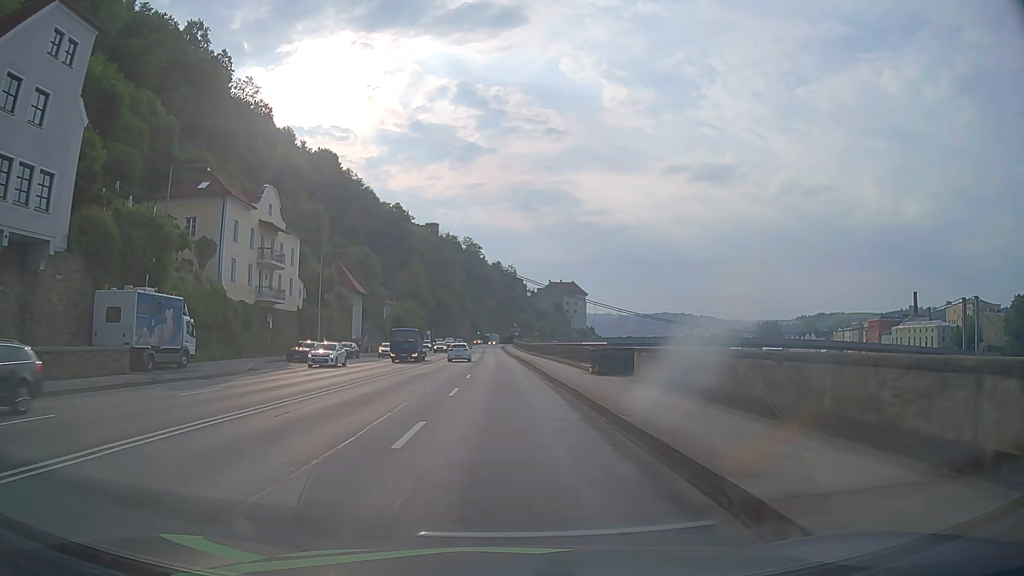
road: primary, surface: asphalt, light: Day
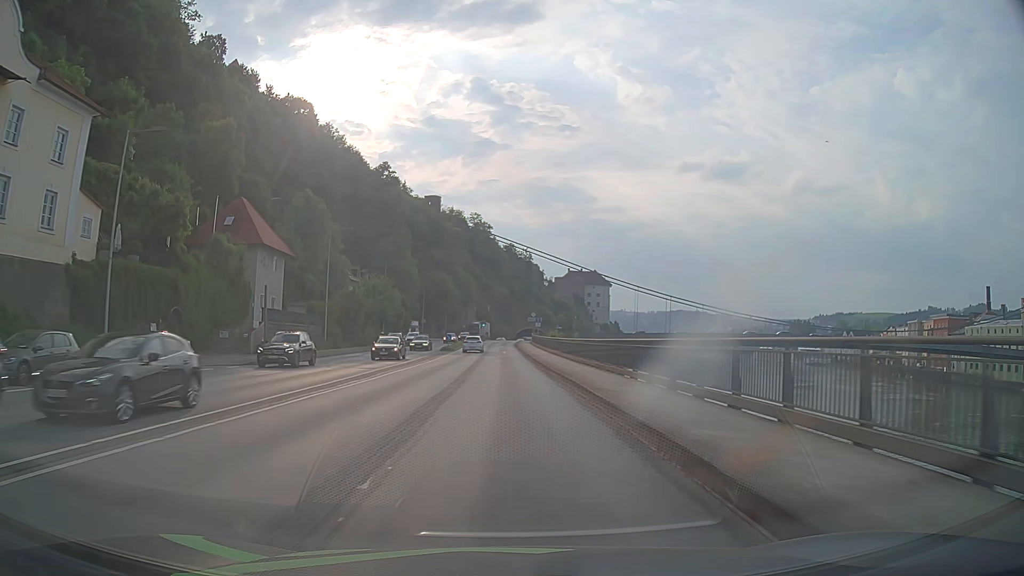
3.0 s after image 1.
(-0.3, +39.0) m; -1°
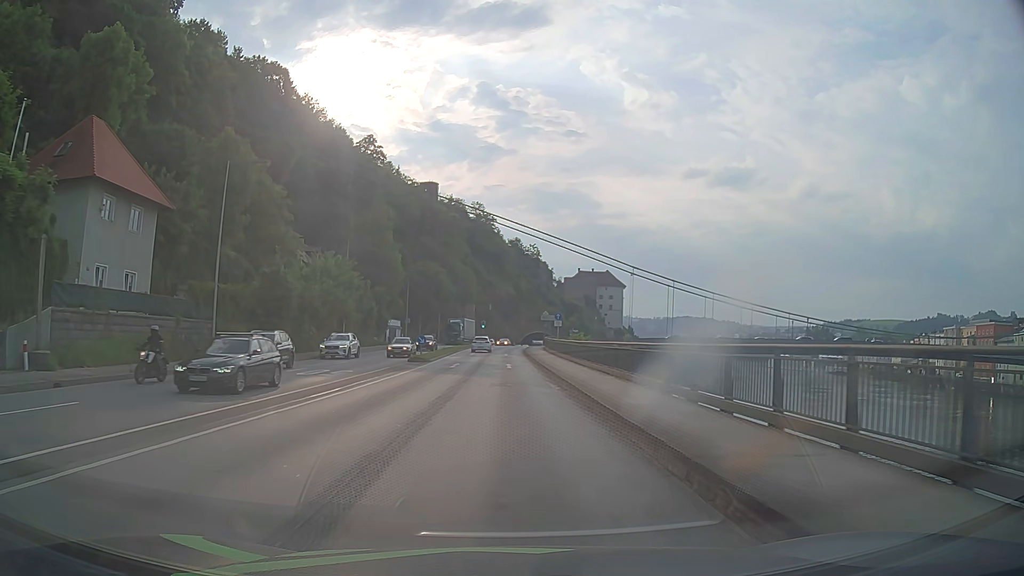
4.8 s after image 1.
(0.0, +23.4) m; 0°
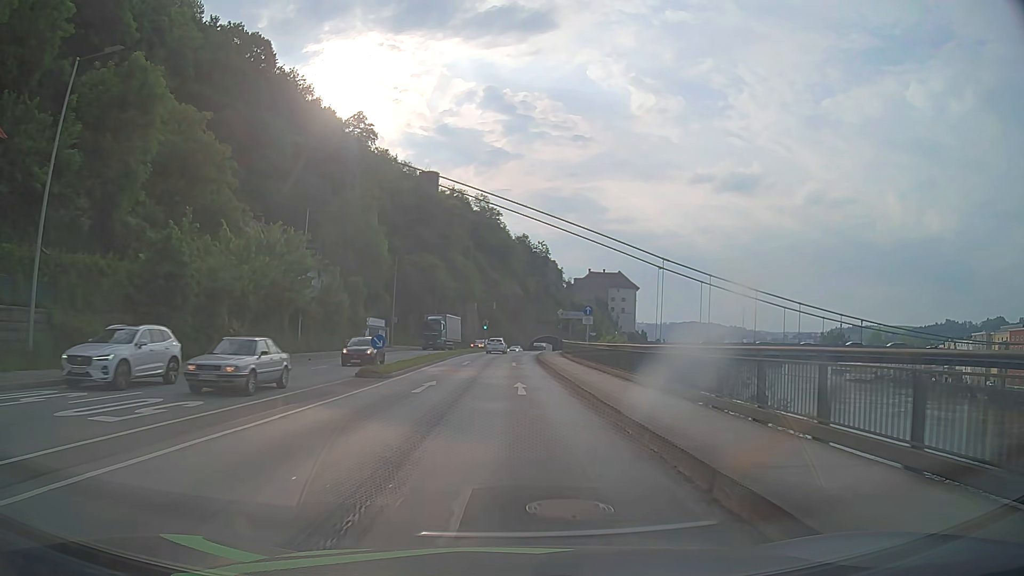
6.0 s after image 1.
(-0.1, +15.5) m; -1°
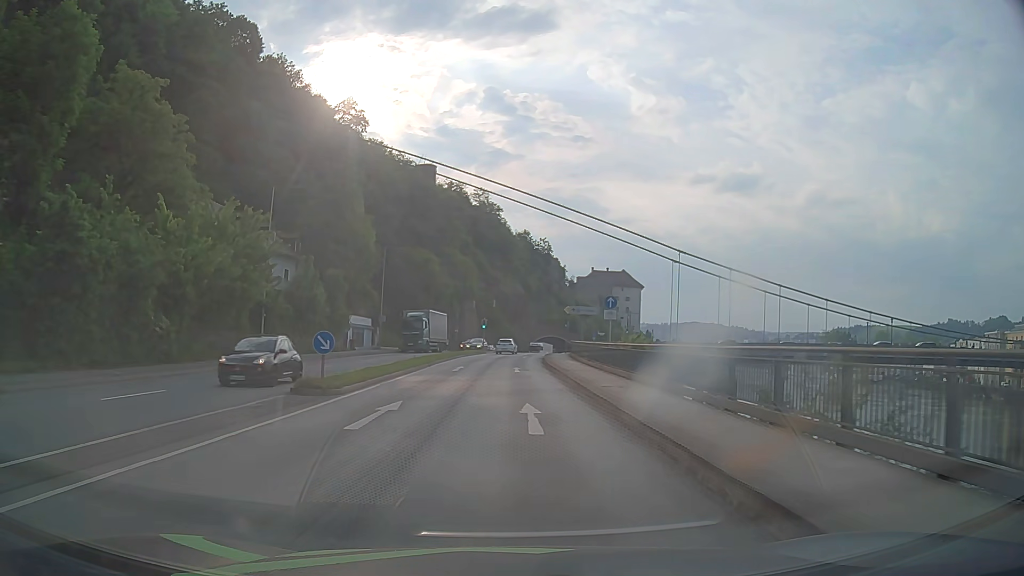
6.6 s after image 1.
(0.0, +7.7) m; 0°
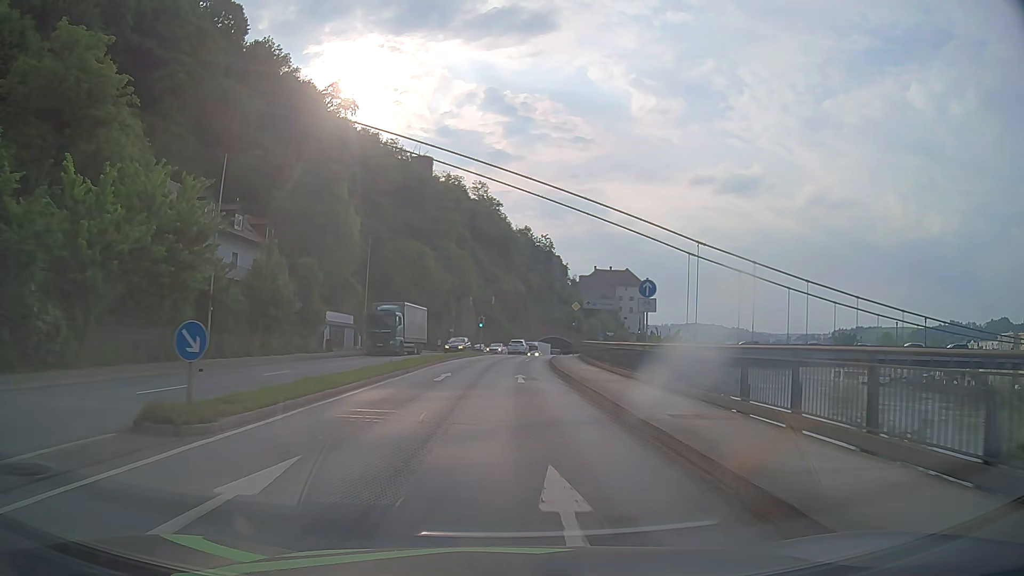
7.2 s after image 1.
(0.0, +7.7) m; 0°
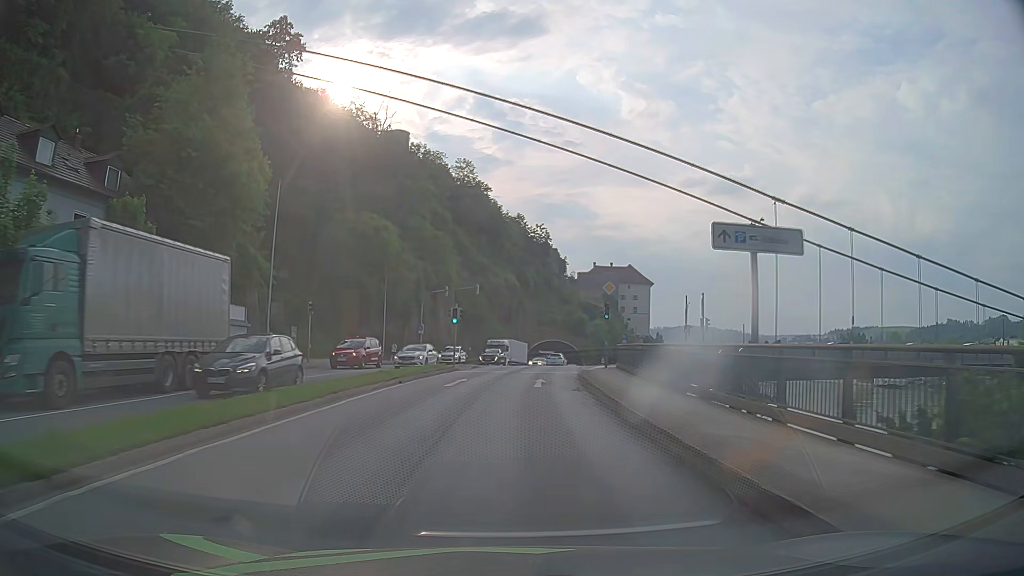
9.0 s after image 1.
(+0.2, +23.1) m; +1°
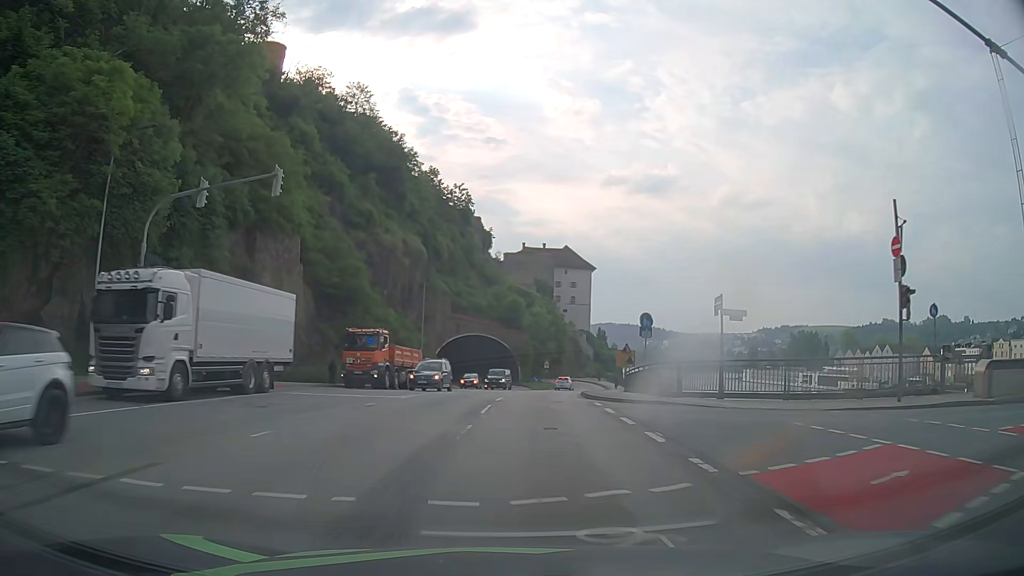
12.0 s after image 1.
(+1.9, +38.3) m; +7°
(0, +10) (+1, +20) (+1, +30) (+3, +40) (+4, +50) (+6, +60) (+8, +69) (+10, +79) (+11, +89) (+12, +99) m
